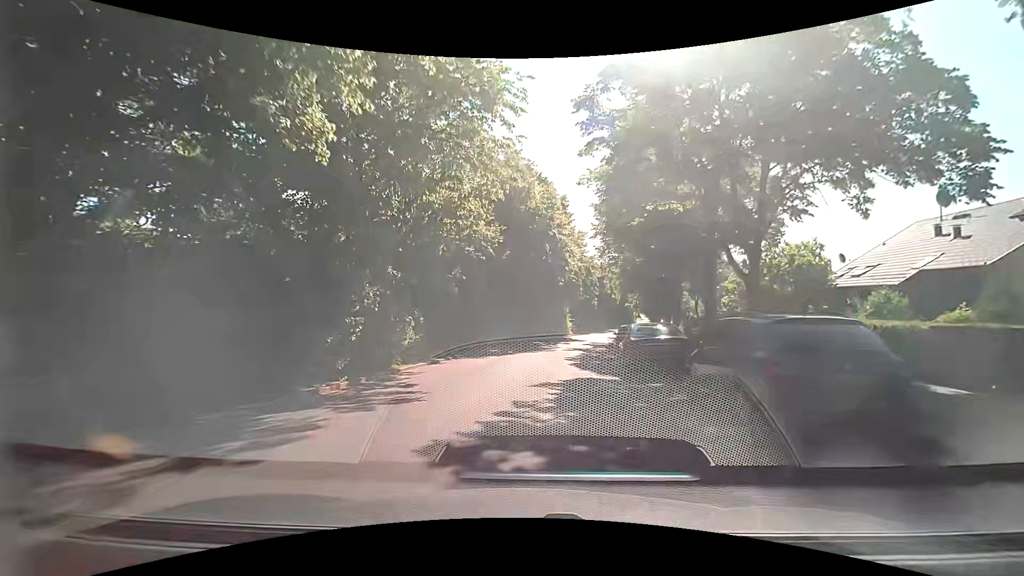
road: residential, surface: asphalt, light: Day
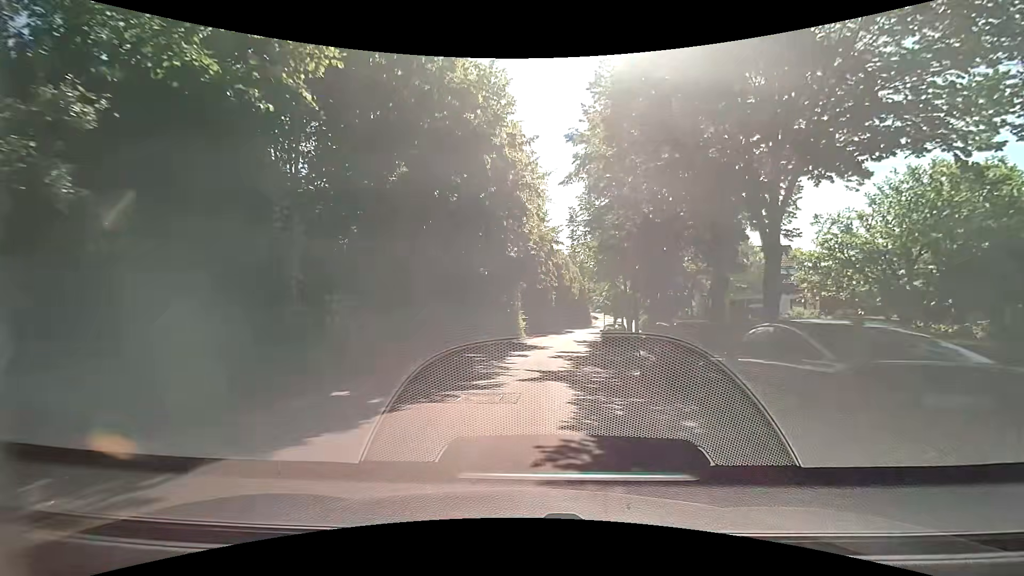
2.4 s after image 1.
(+0.8, +16.3) m; +5°
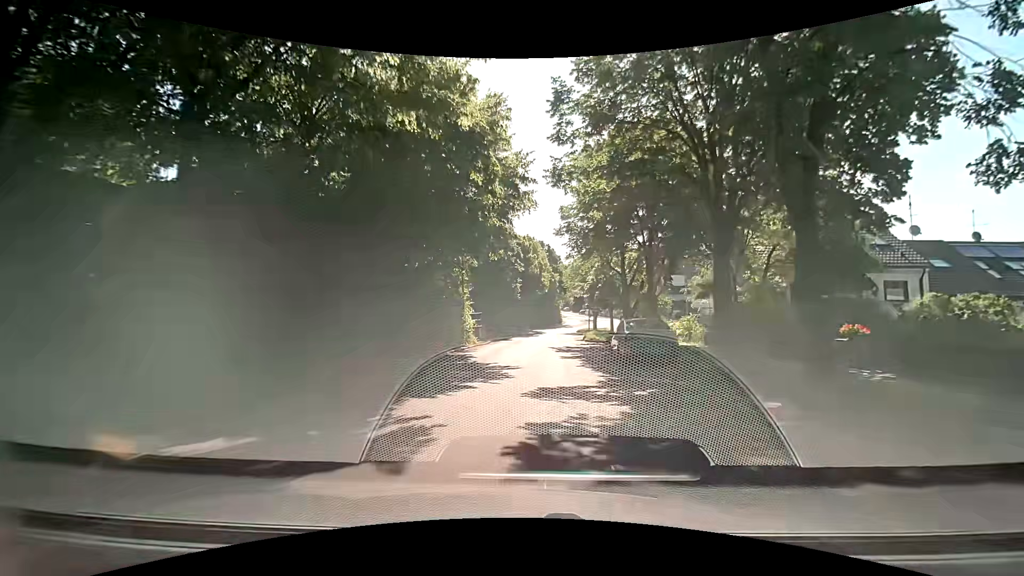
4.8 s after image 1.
(+1.1, +16.8) m; +6°
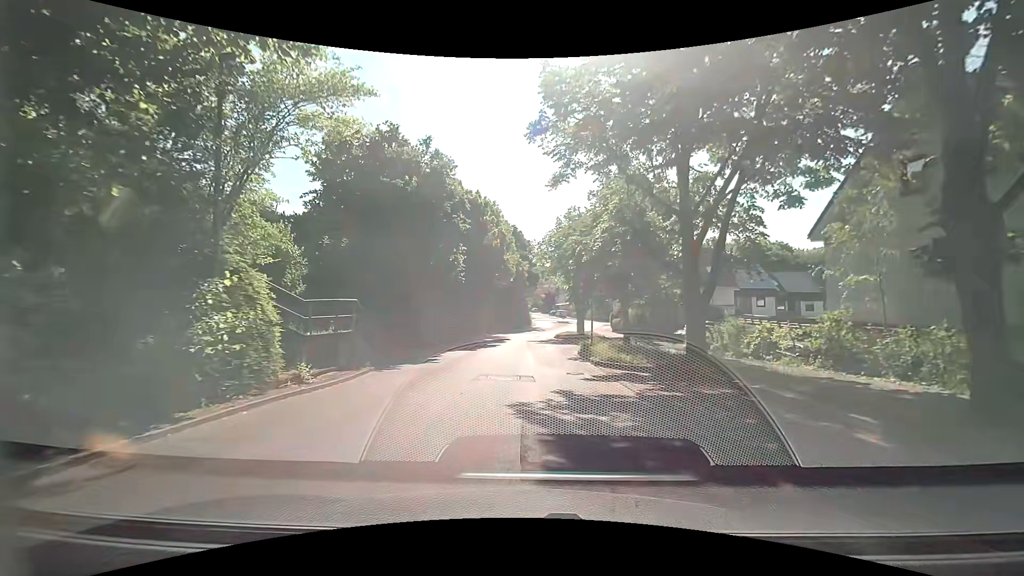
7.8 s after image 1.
(+0.9, +20.6) m; +3°
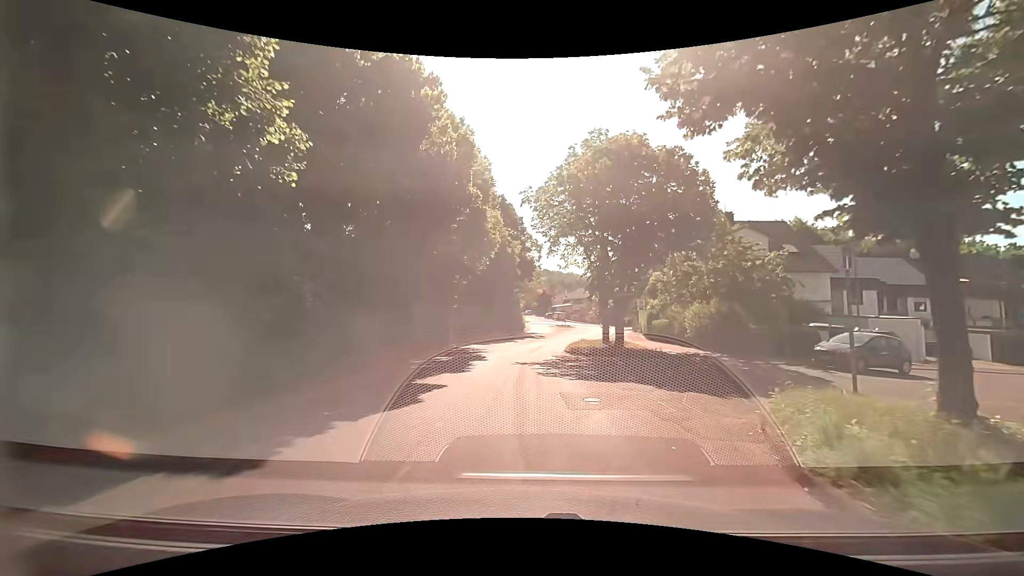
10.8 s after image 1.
(+0.4, +19.7) m; +1°
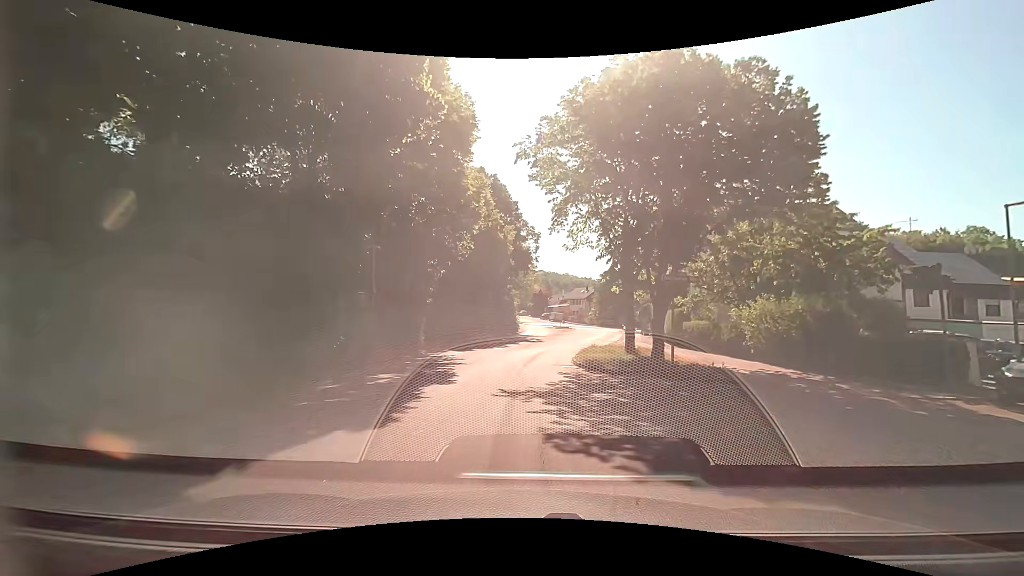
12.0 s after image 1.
(+0.1, +8.0) m; 0°
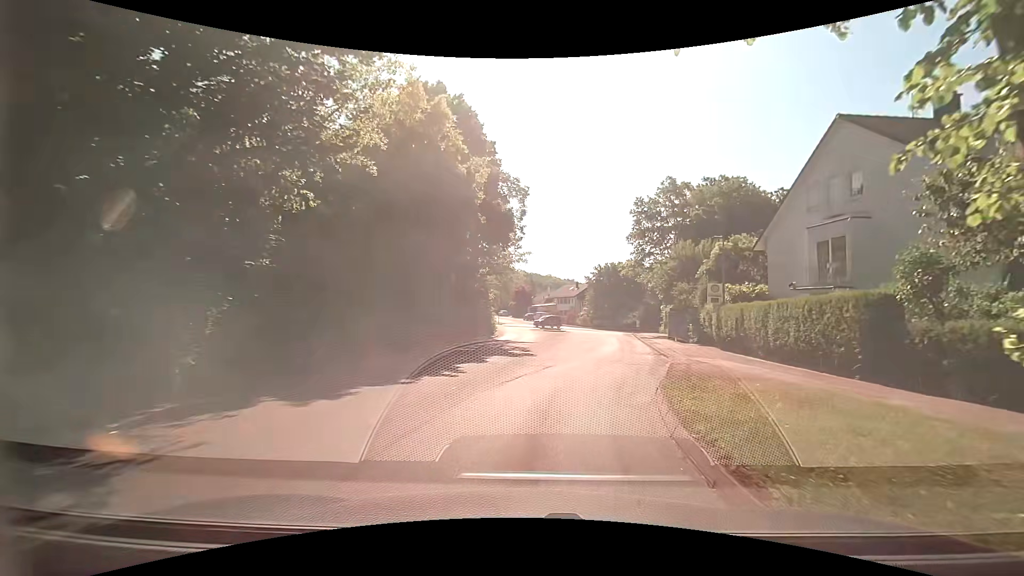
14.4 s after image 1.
(+0.4, +16.9) m; +4°
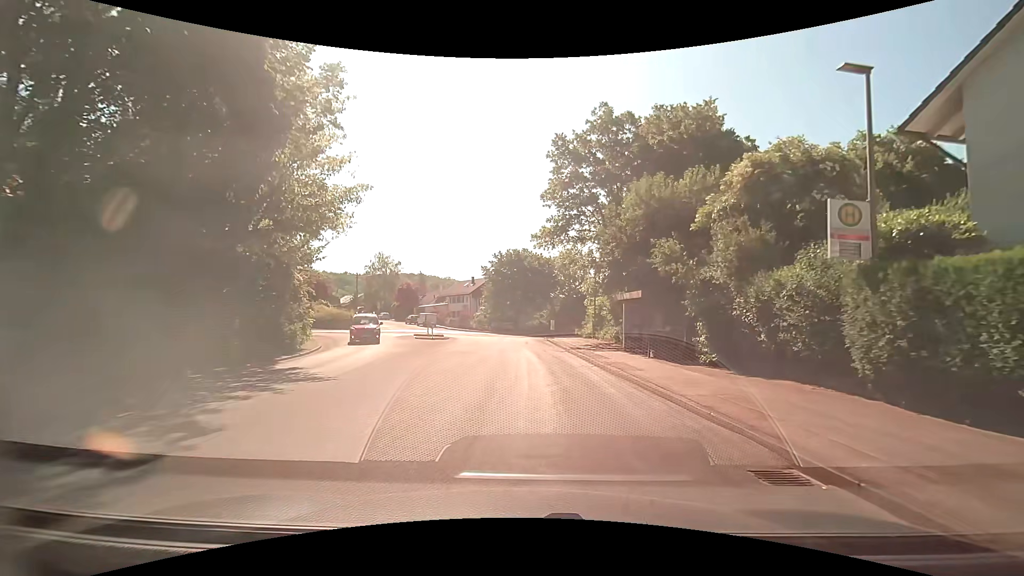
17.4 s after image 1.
(+2.0, +19.5) m; +11°
